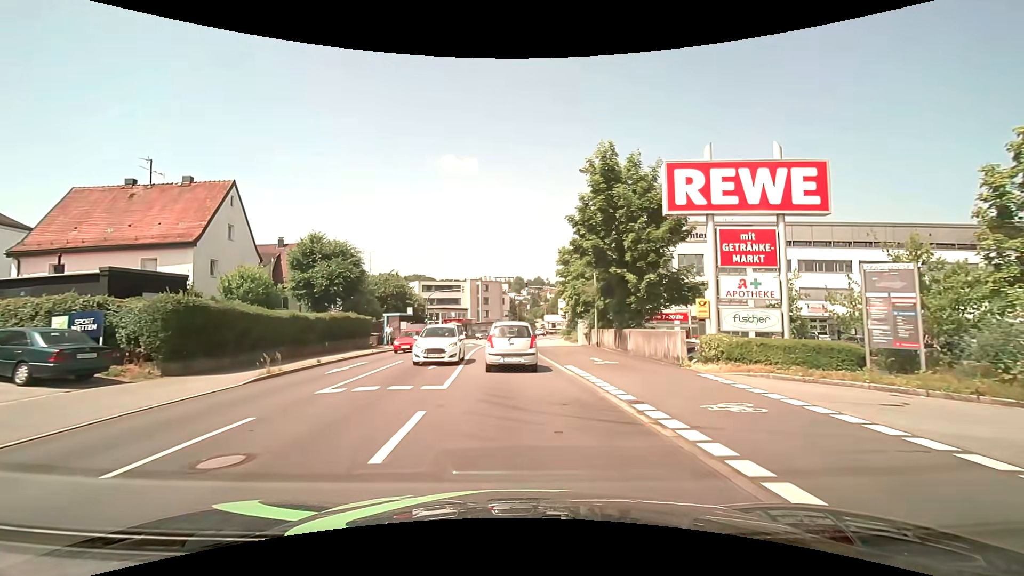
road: tertiary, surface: asphalt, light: Day
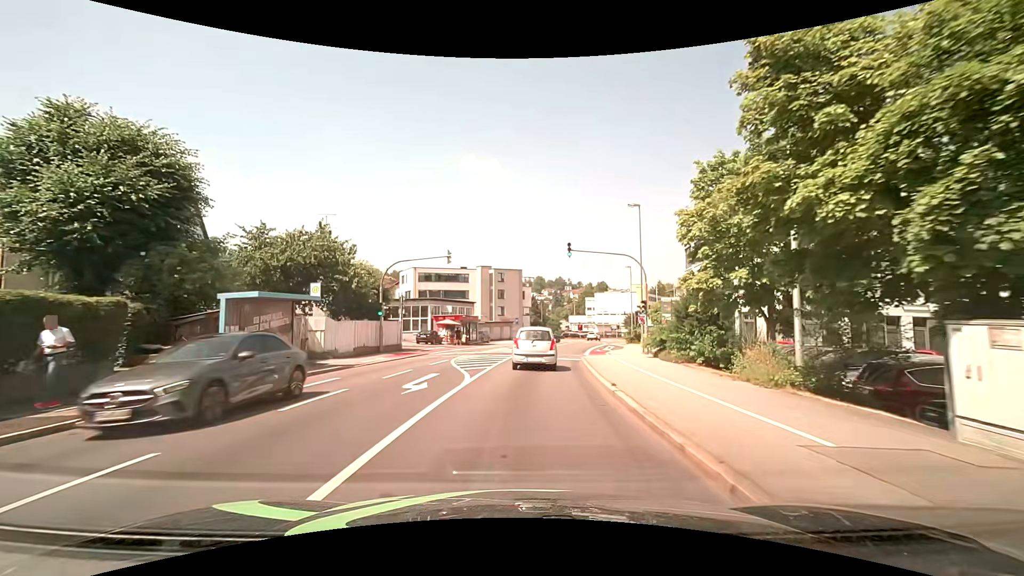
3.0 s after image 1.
(-0.8, +27.5) m; -3°
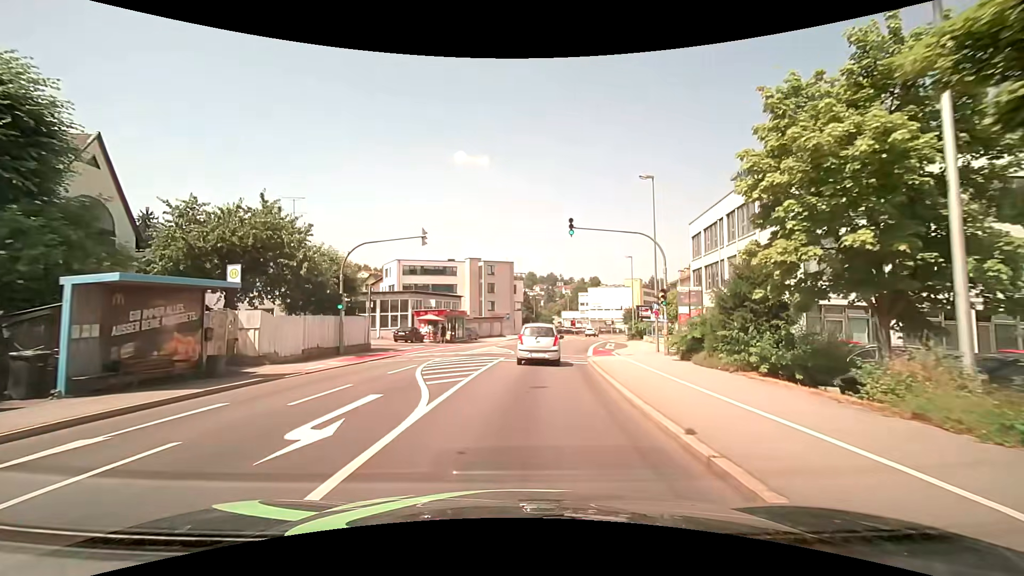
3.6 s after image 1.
(+0.1, +5.6) m; +1°
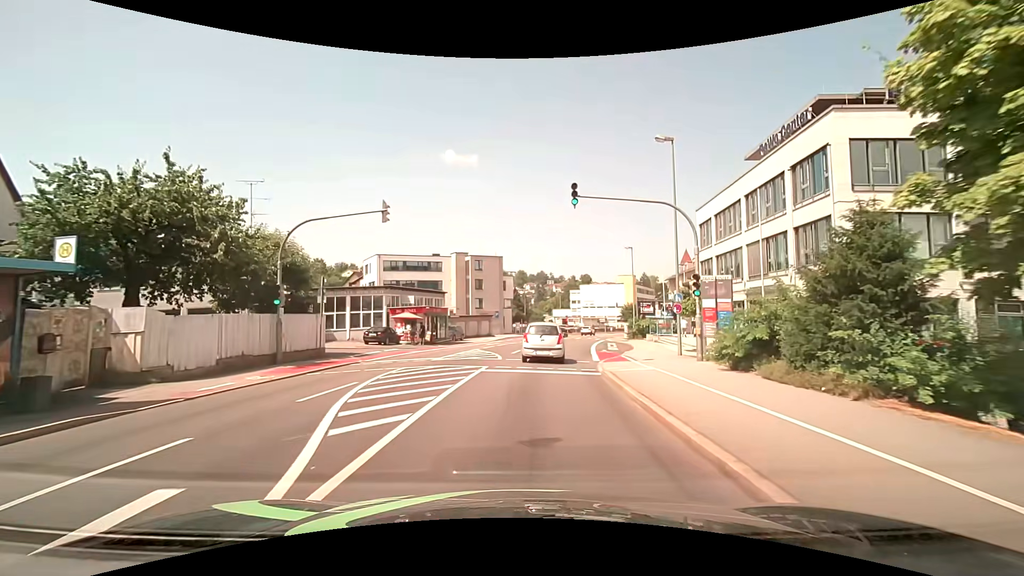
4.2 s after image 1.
(+0.1, +5.6) m; +2°
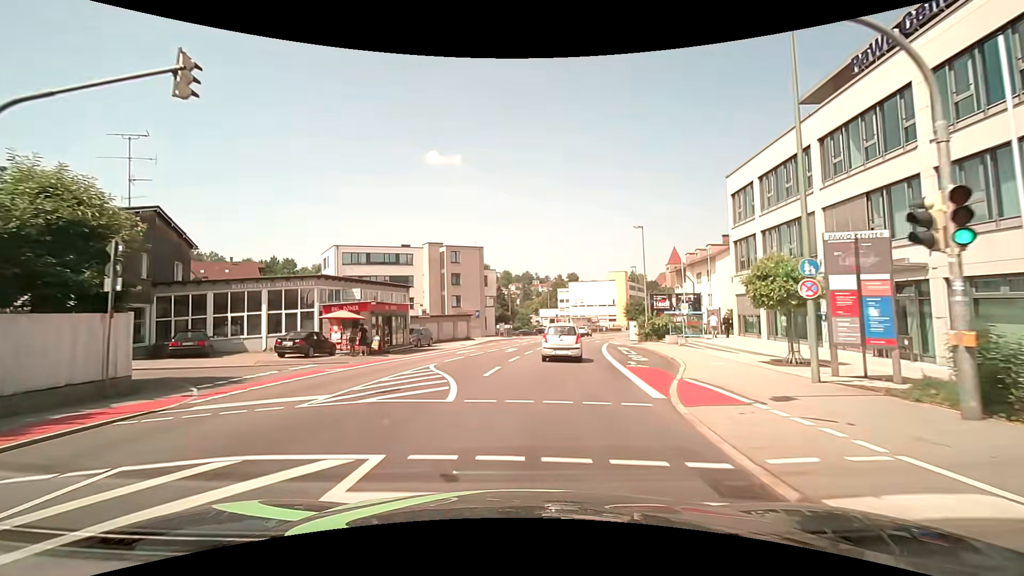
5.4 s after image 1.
(+0.2, +11.4) m; +2°
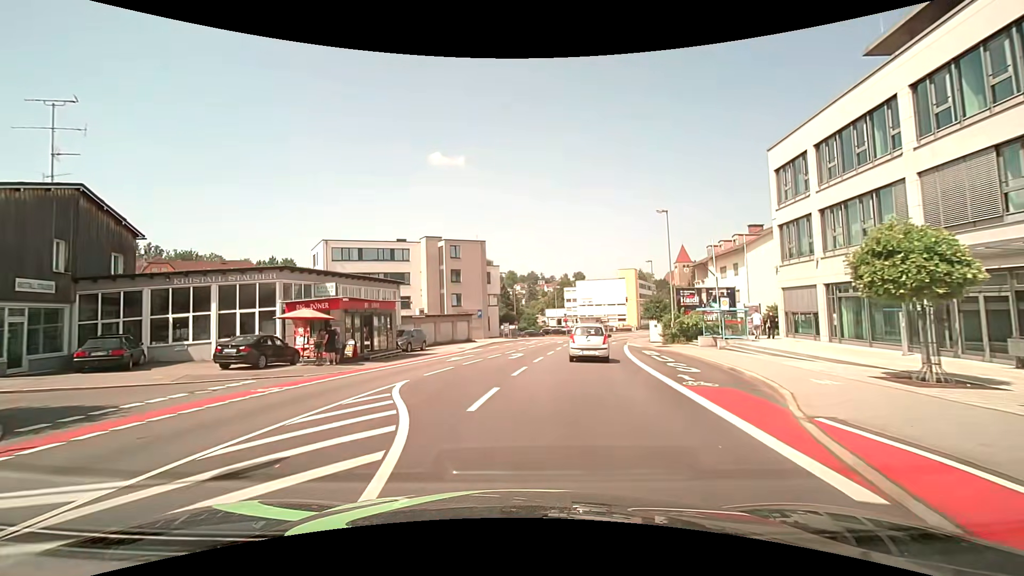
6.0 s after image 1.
(0.0, +5.7) m; -1°
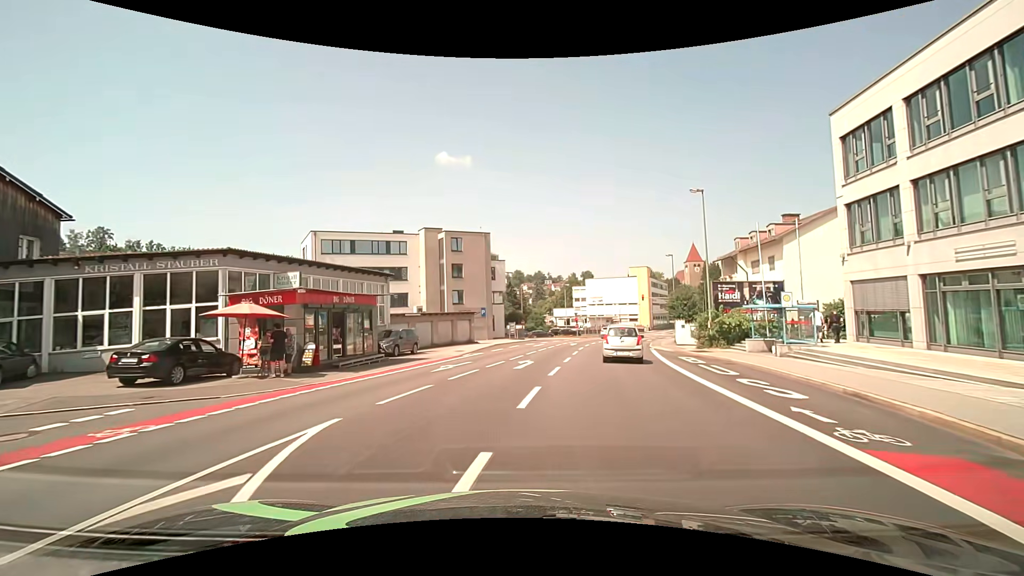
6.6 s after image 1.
(0.0, +5.7) m; 0°
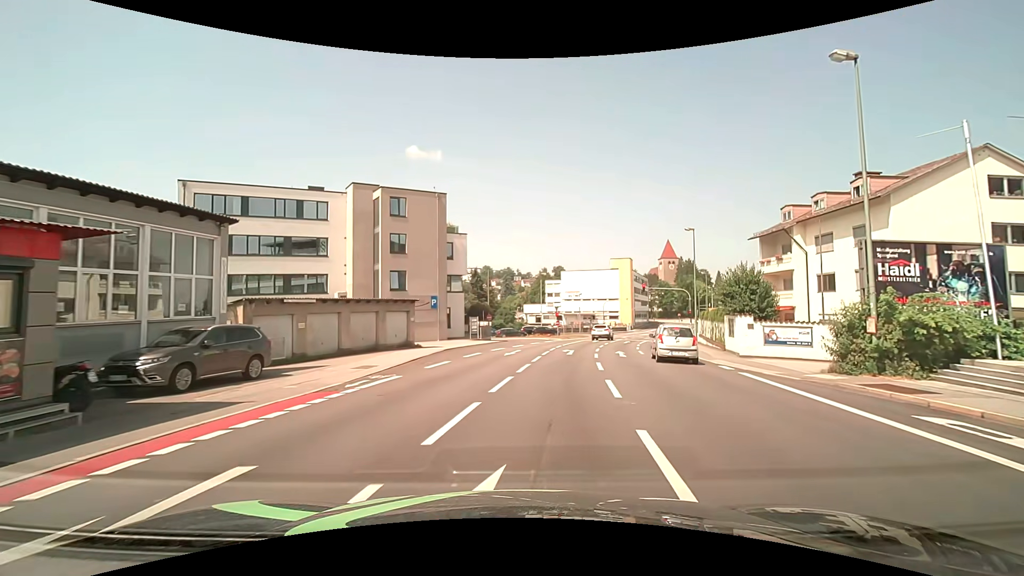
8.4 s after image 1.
(+0.1, +16.7) m; +3°
(0, +10) (+2, +20) (+3, +30) (+5, +40) (+8, +49) (+11, +59) (+15, +68) (+19, +77) (+15, +86) (+6, +89) m
